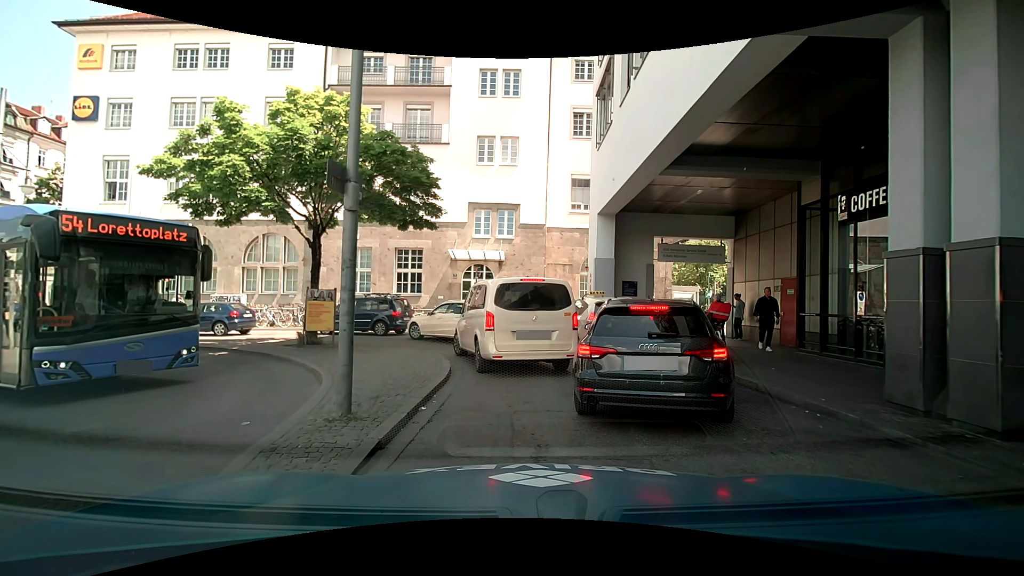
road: service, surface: asphalt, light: Day
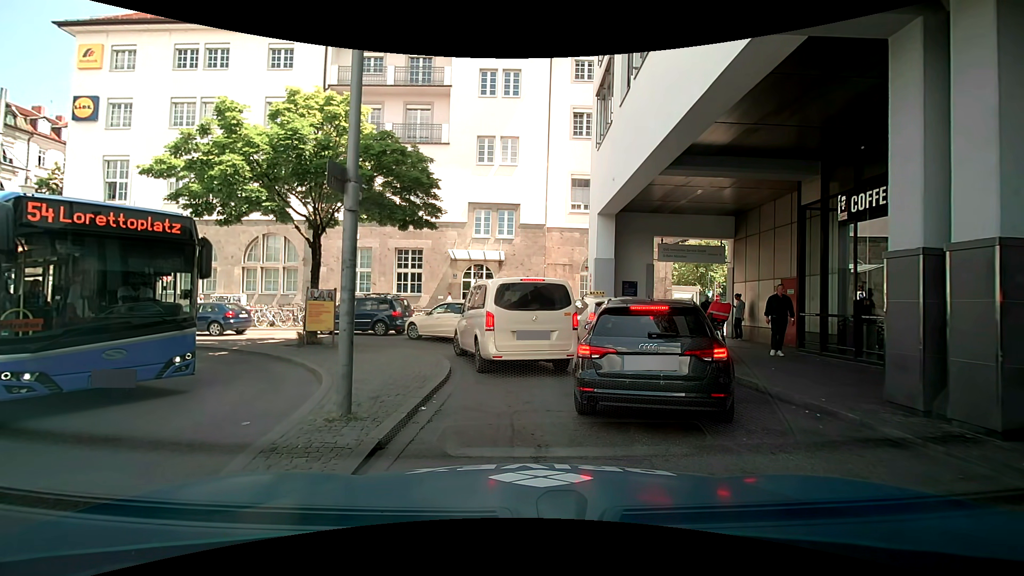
(0.0, 0.0) m; 0°
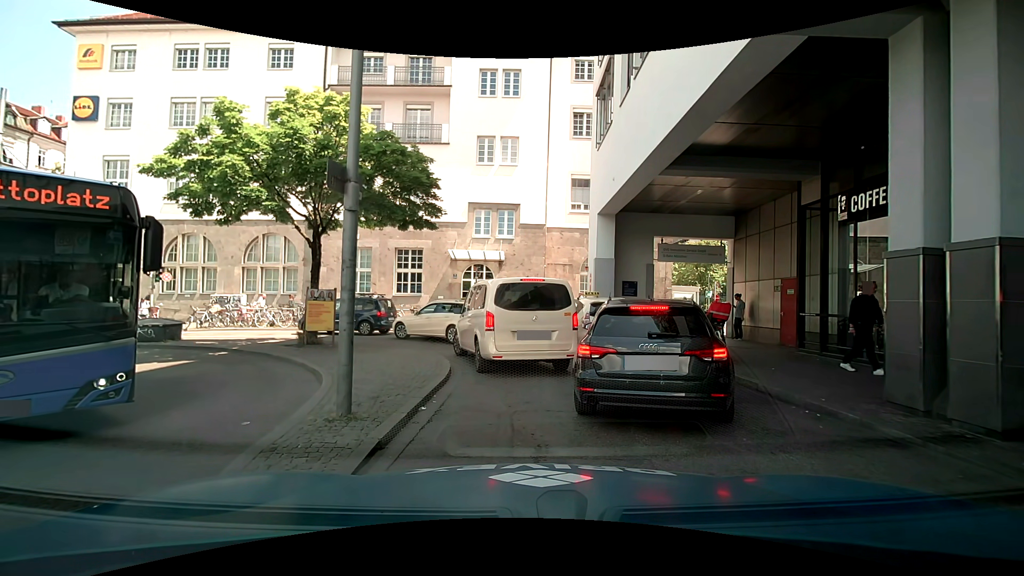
(0.0, 0.0) m; 0°
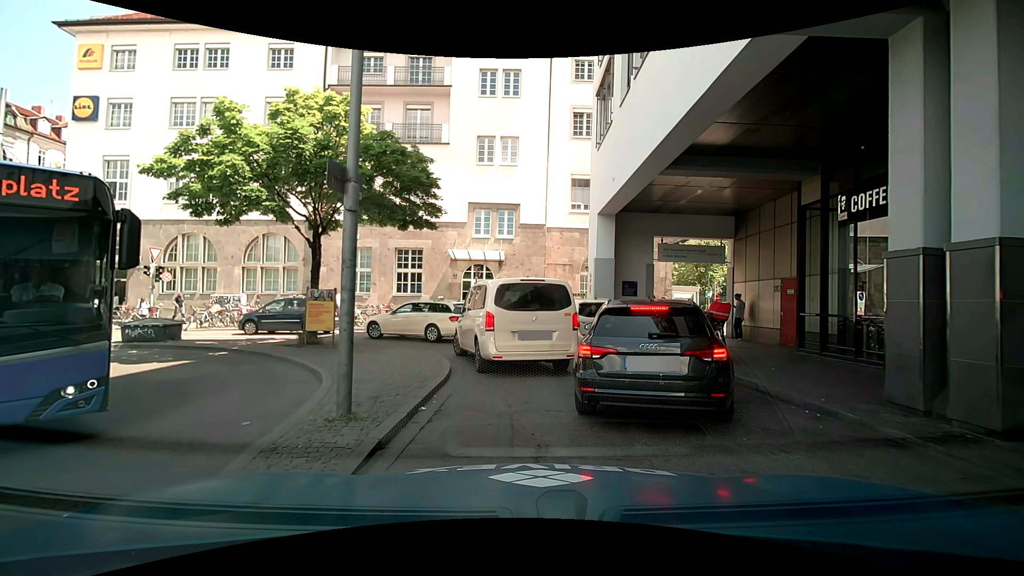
(0.0, 0.0) m; 0°
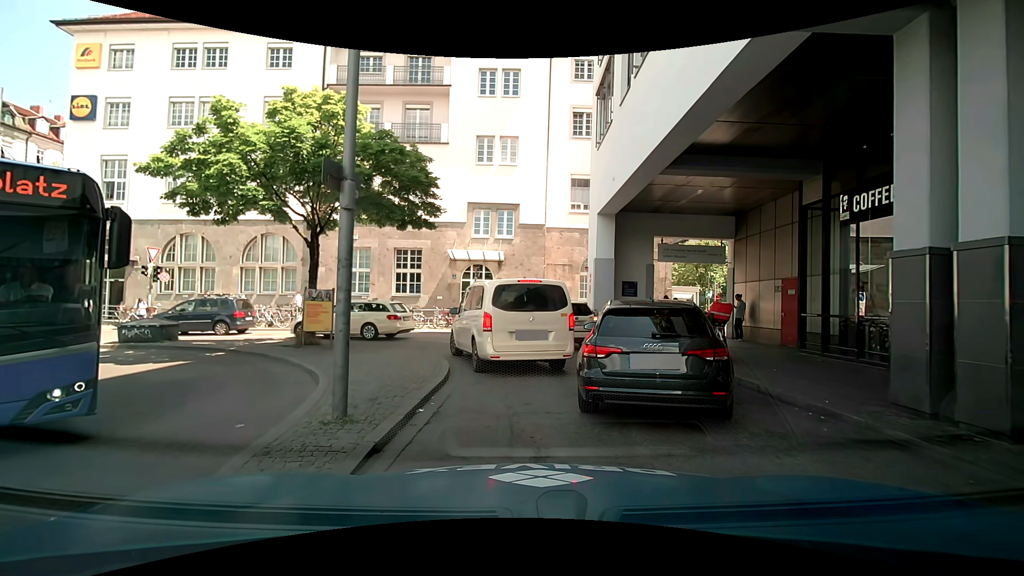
(0.0, 0.0) m; 0°
